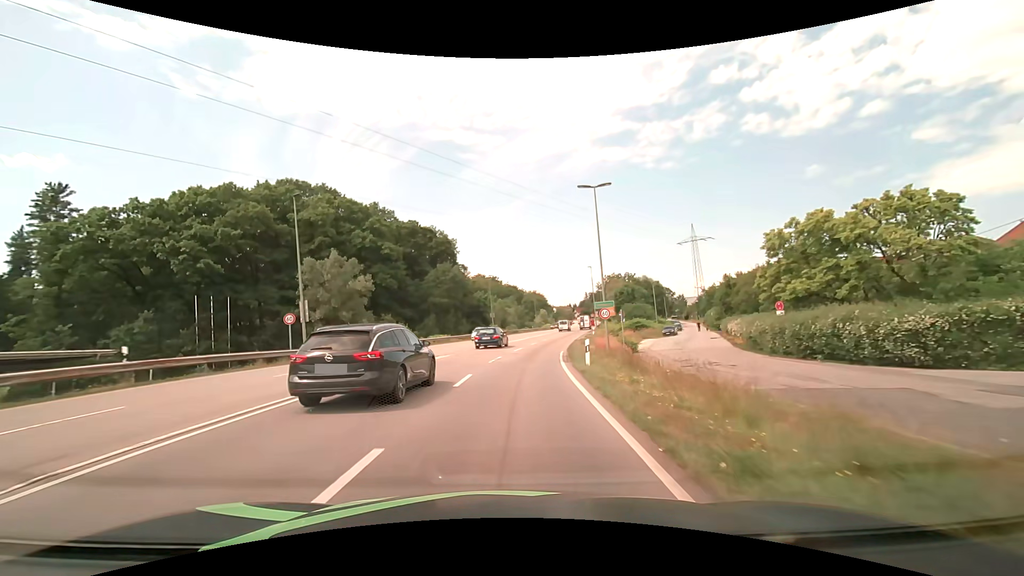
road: secondary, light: Day
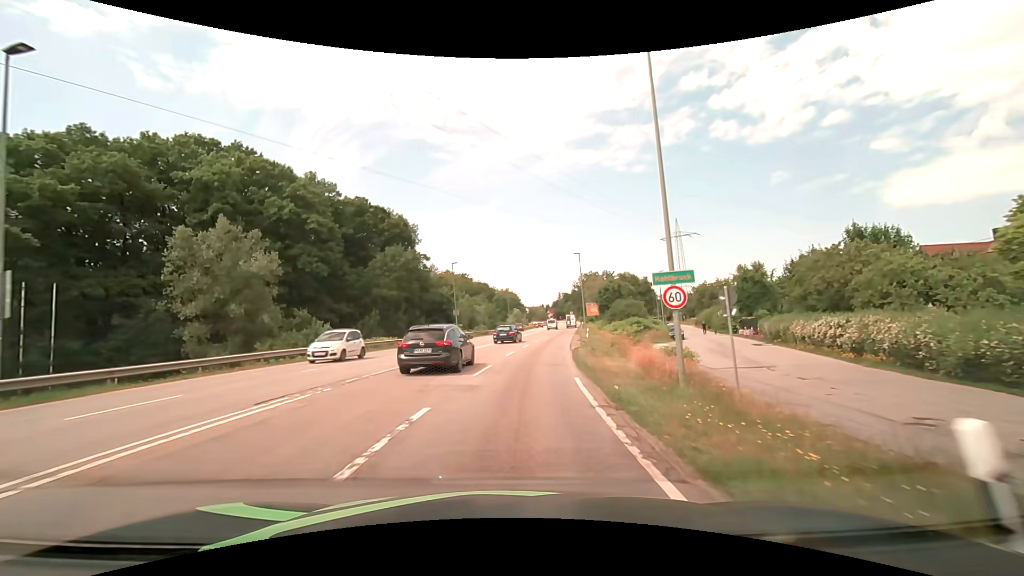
(+0.4, +15.8) m; +3°
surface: asphalt
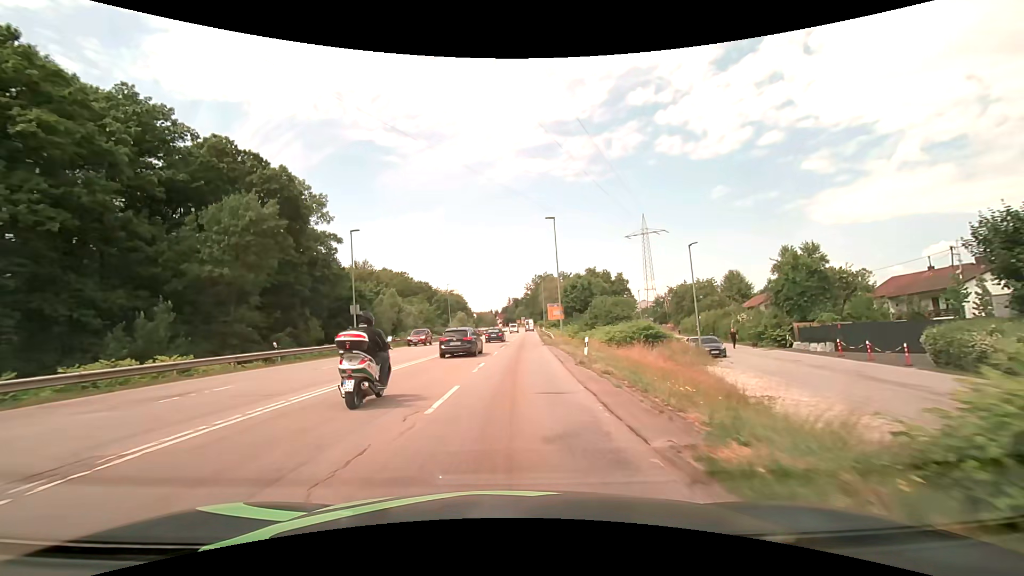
(+1.3, +23.8) m; +6°
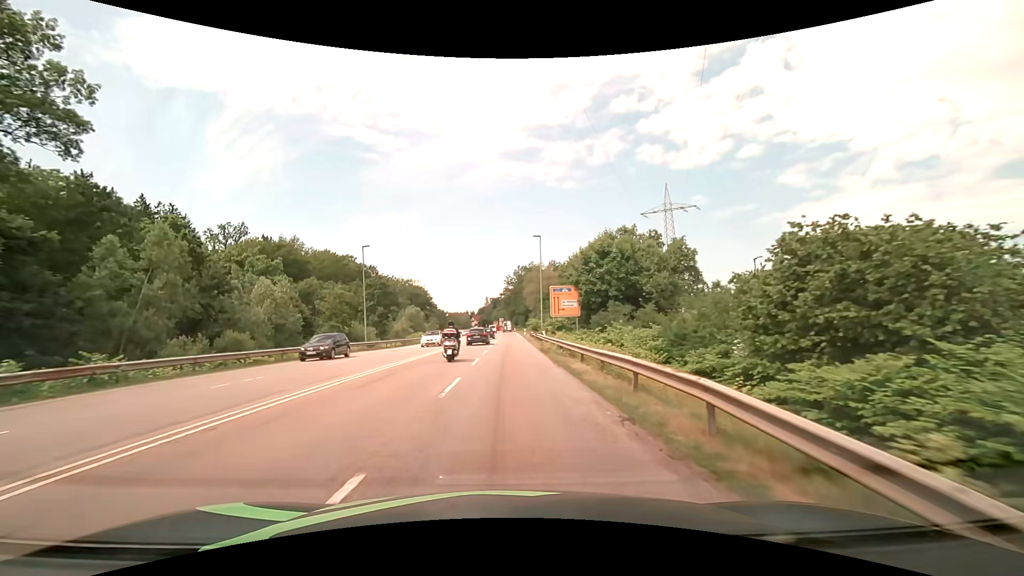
(+1.2, +42.1) m; +3°
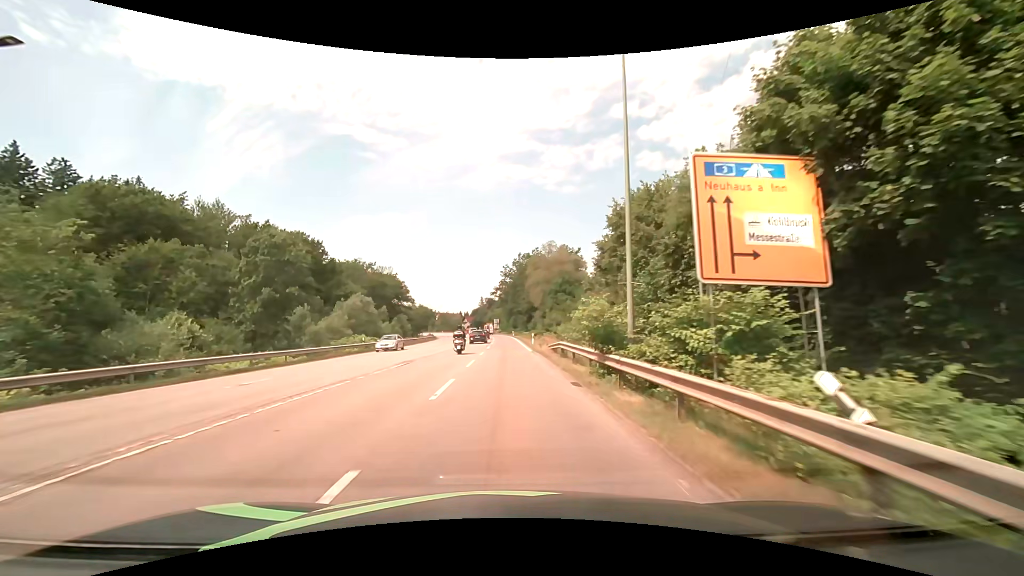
(+0.1, +35.4) m; 0°
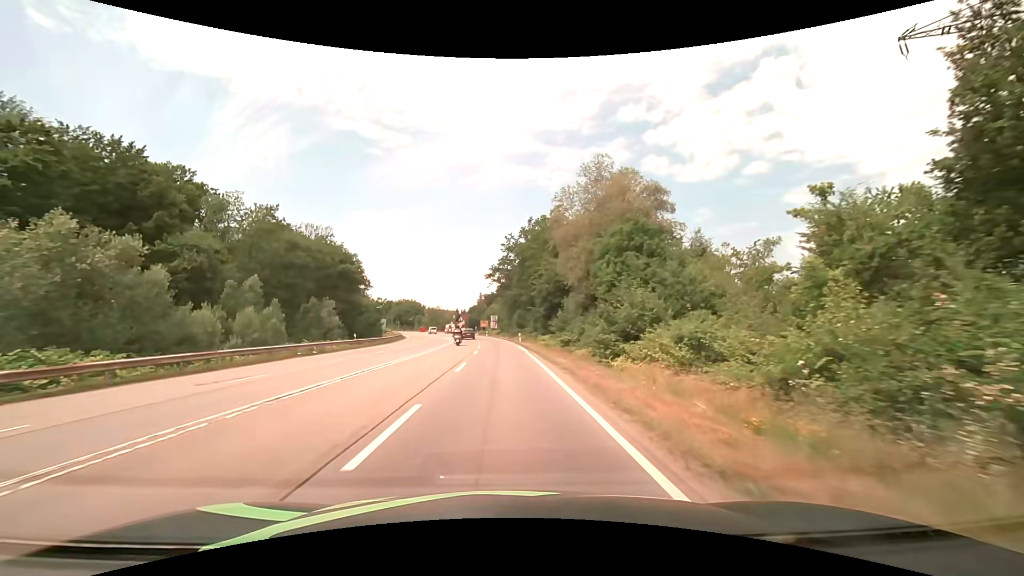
(0.0, +45.1) m; 0°
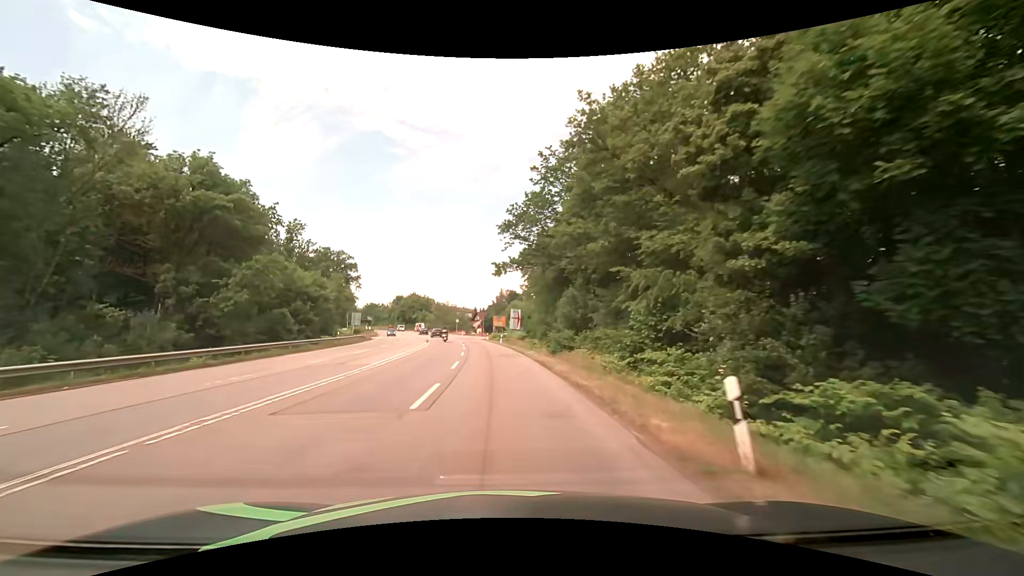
(-0.8, +45.4) m; -2°
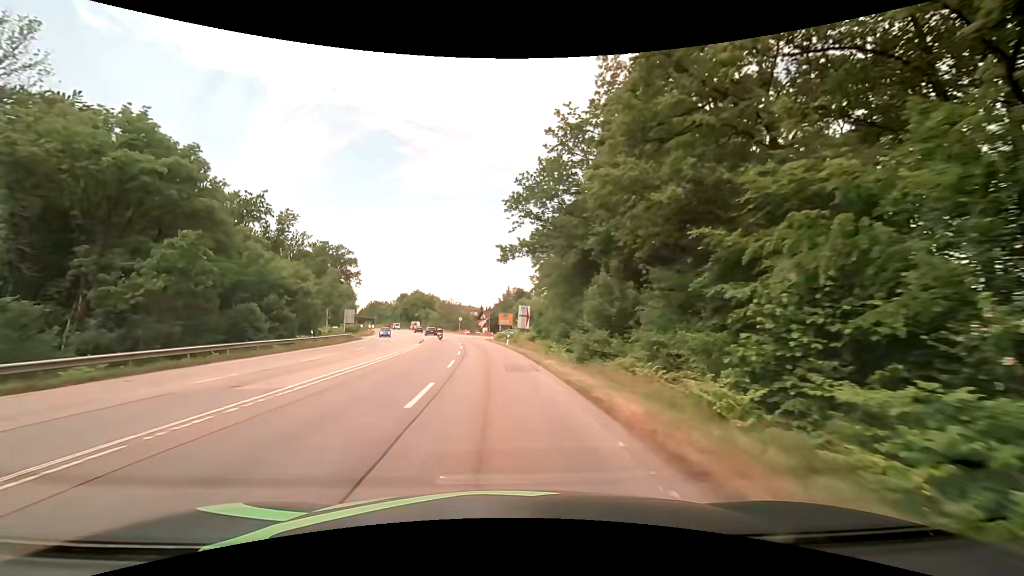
(-0.1, +9.1) m; -1°
(0, +10) (0, +20) (-1, +30) (-2, +40) (-3, +50) (-4, +60) (-5, +70) (-7, +80) (-9, +89) (-11, +99) m
